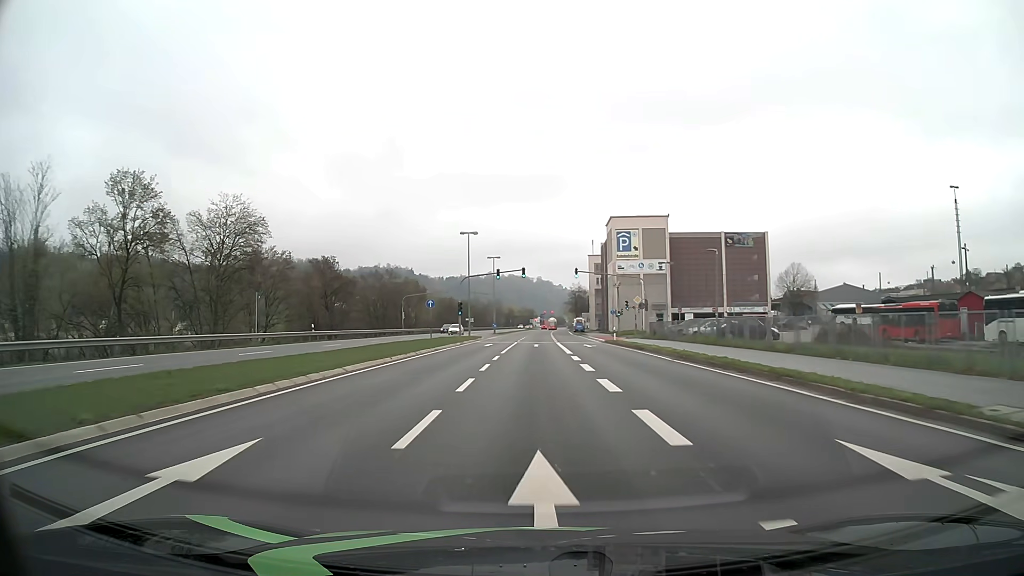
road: primary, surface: asphalt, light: Day
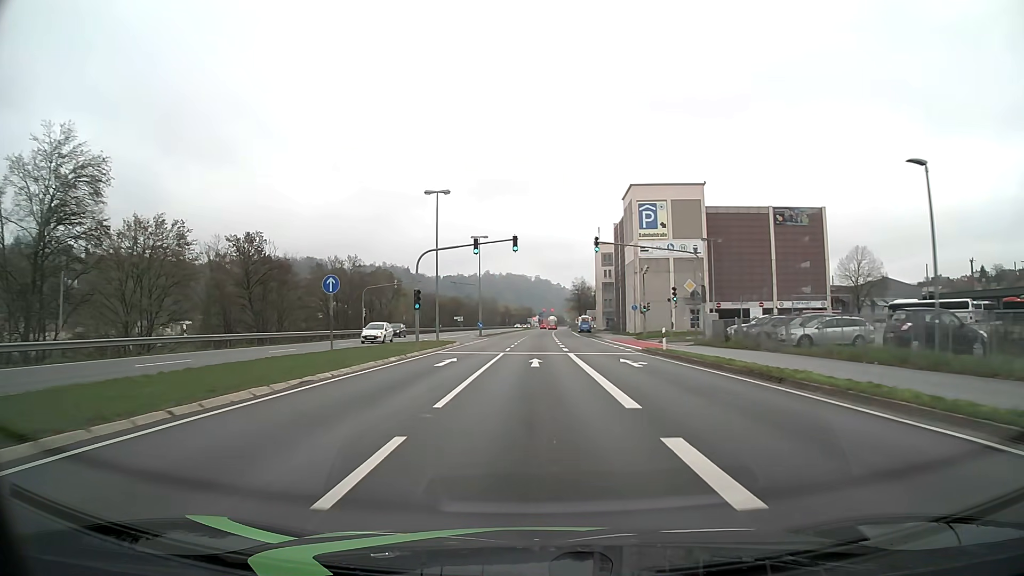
(0.0, +20.5) m; 0°
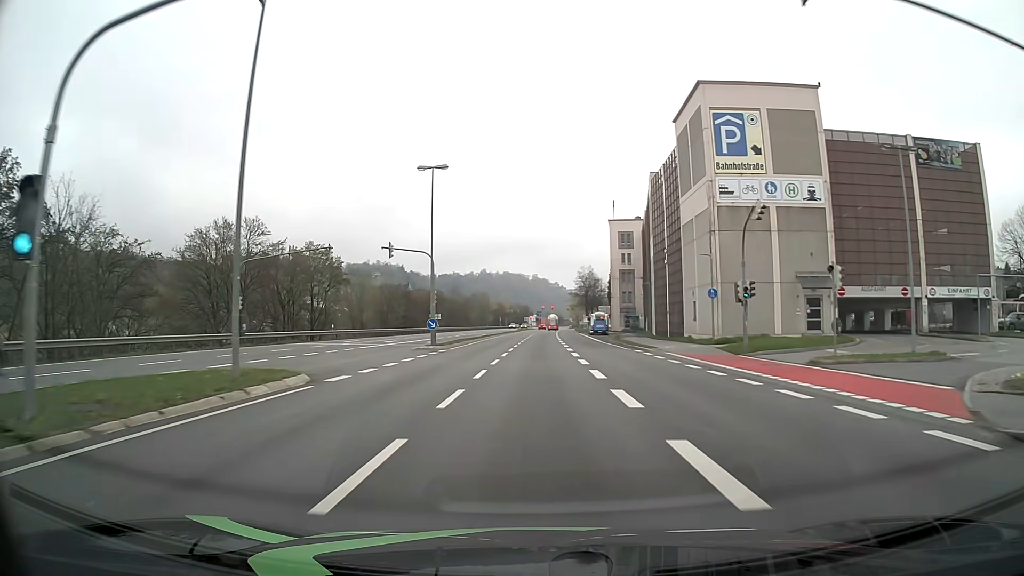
(+0.1, +30.7) m; 0°
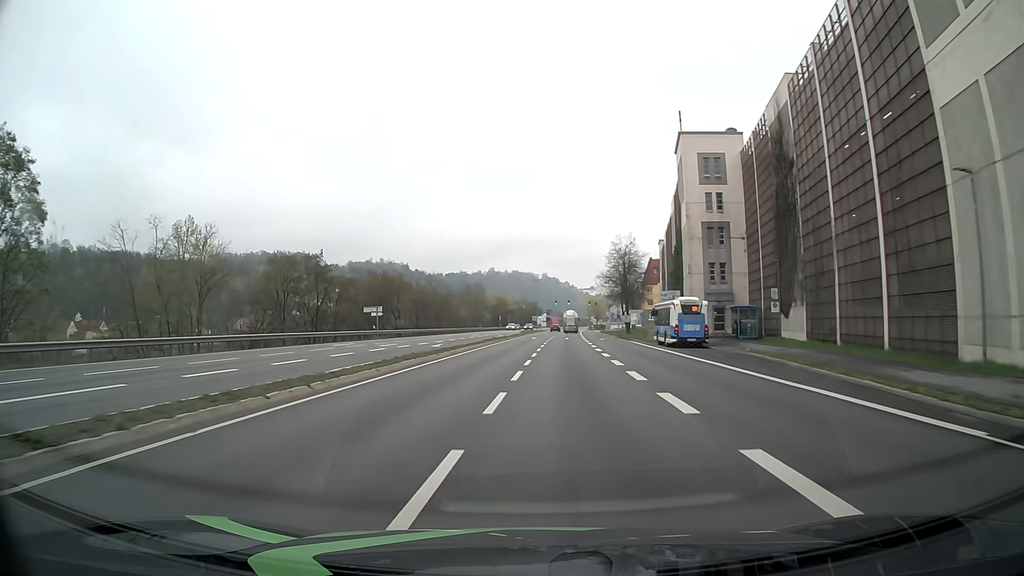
(+0.1, +48.5) m; -1°
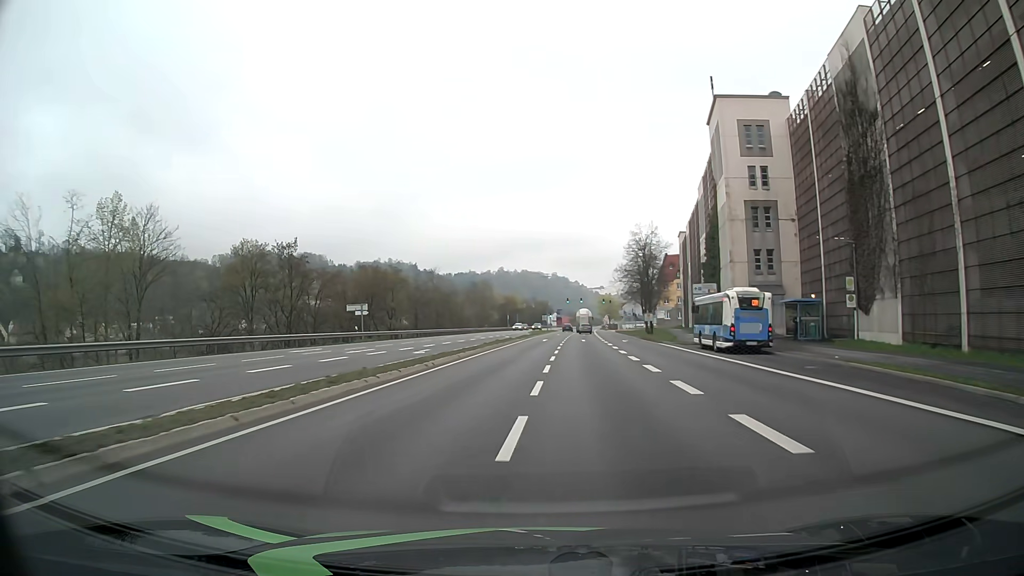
(0.0, +9.5) m; -1°
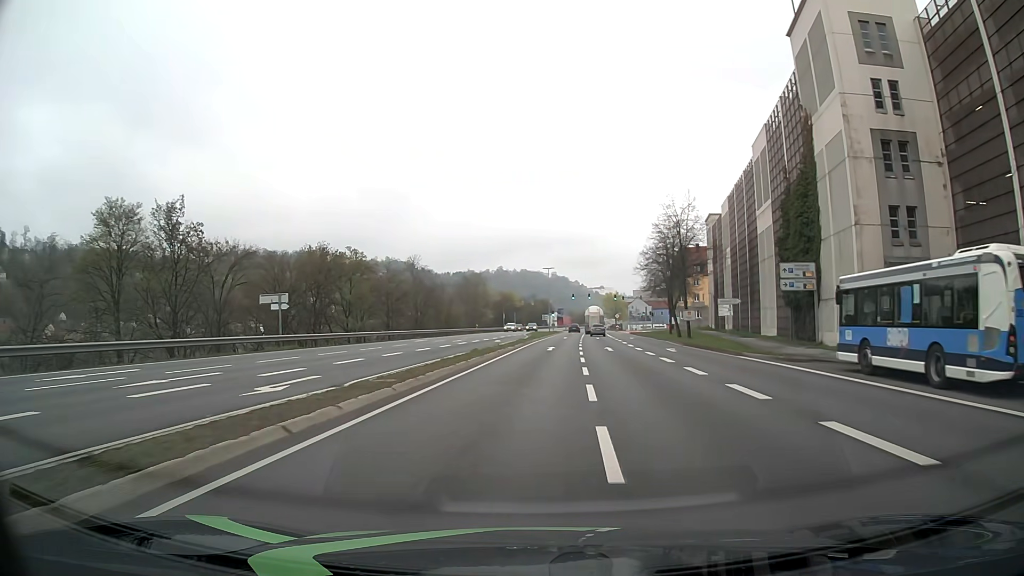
(+0.1, +19.0) m; 0°
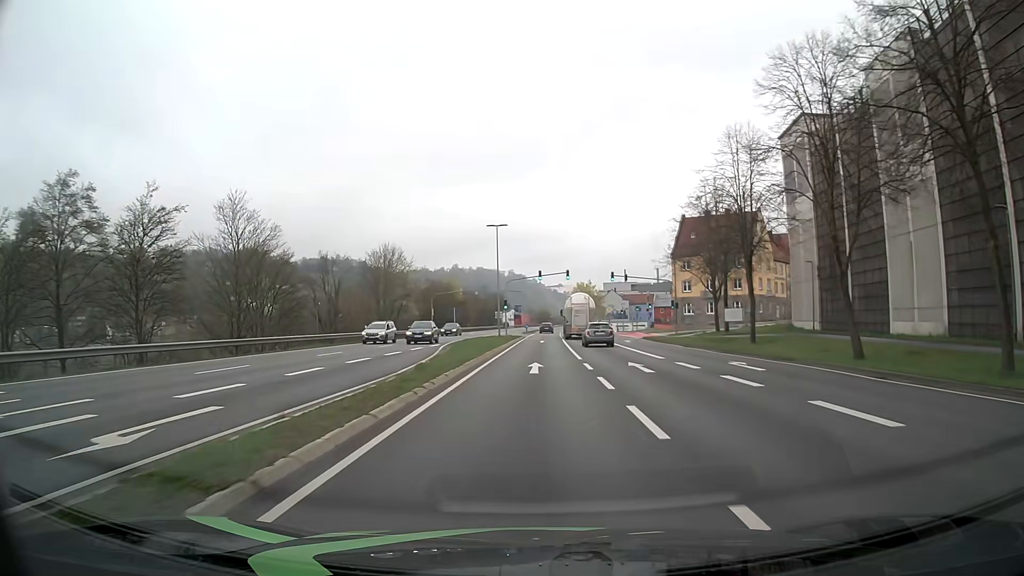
(+2.2, +46.0) m; +4°
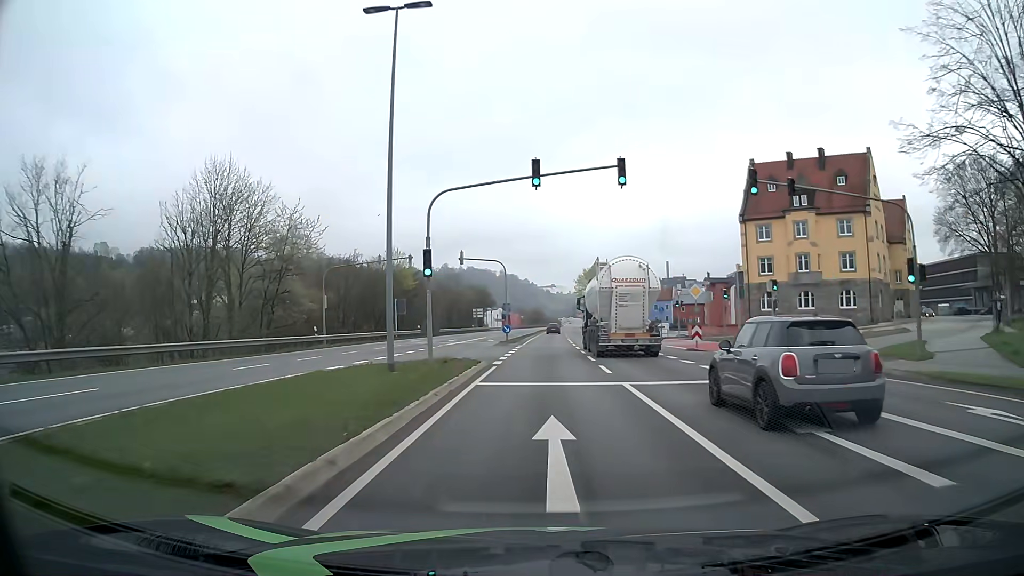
(+0.2, +43.8) m; +1°
(0, +10) (0, +20) (0, +30) (0, +40) (+1, +50) (+1, +60) (+1, +70) (+2, +80) (+2, +90) (+3, +100) m
